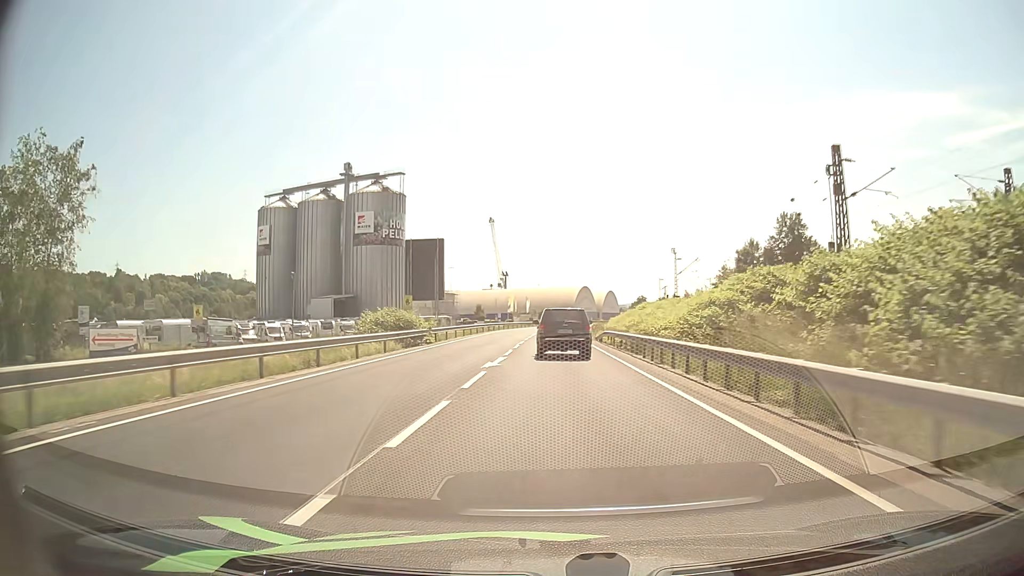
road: primary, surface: asphalt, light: Day
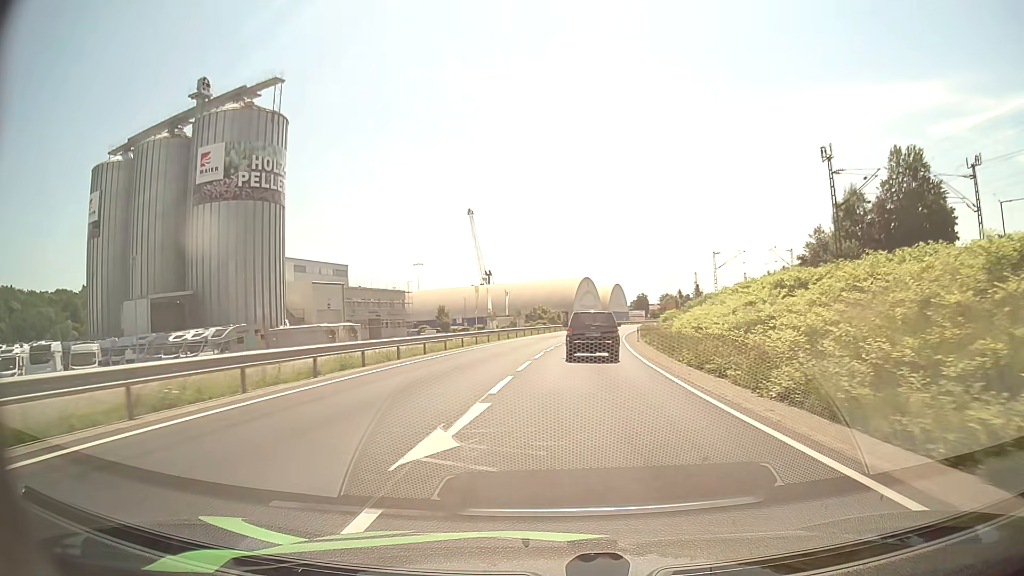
(-0.2, +54.2) m; +1°
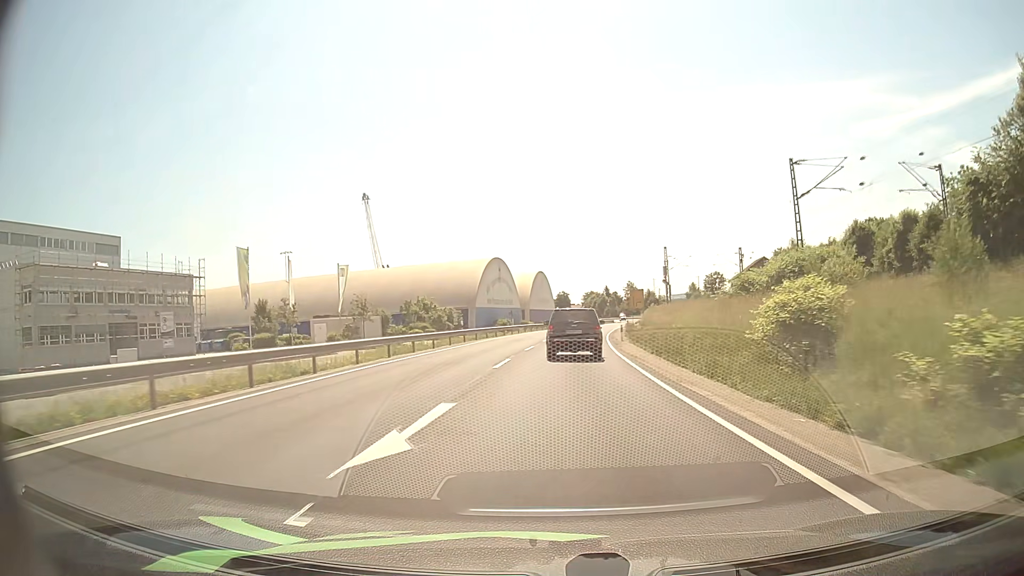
(+3.3, +54.0) m; +7°
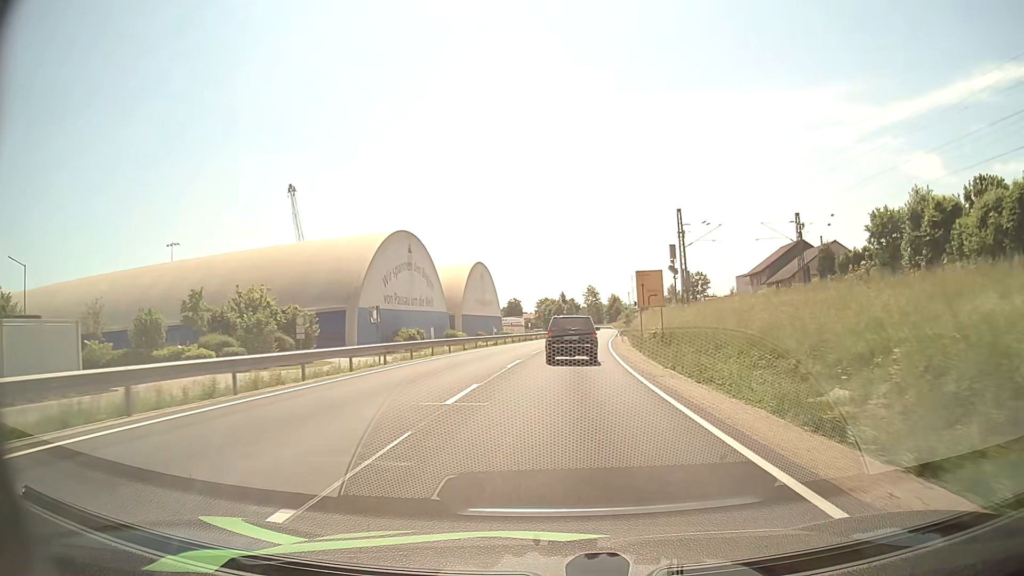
(+1.3, +40.1) m; +4°
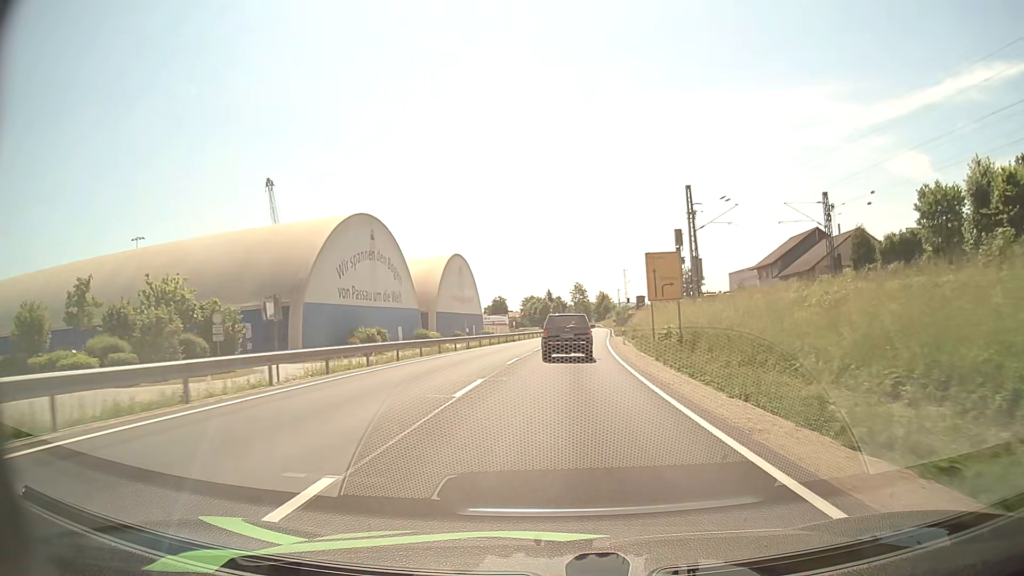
(+0.1, +9.9) m; +1°
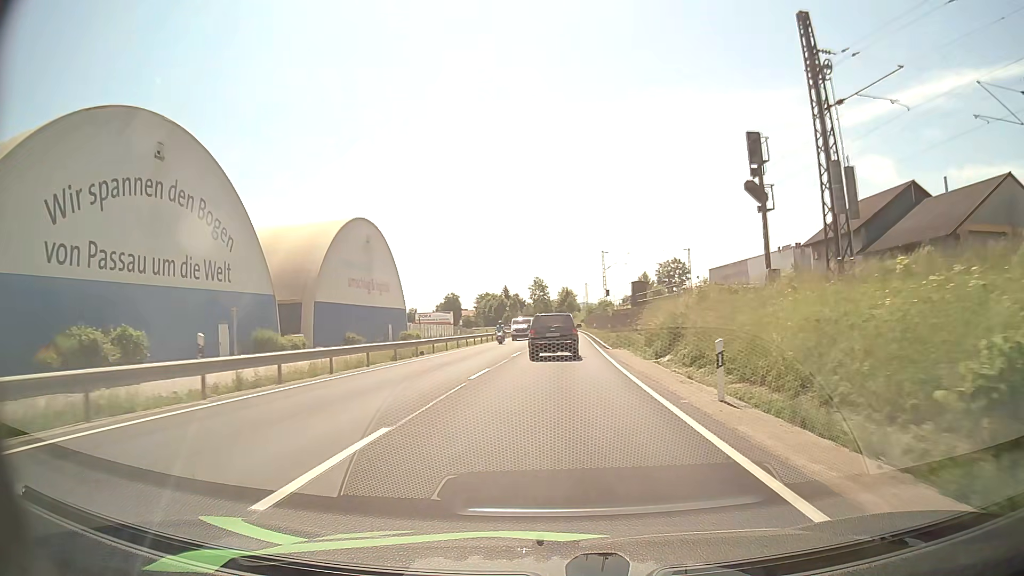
(+1.0, +30.6) m; +3°
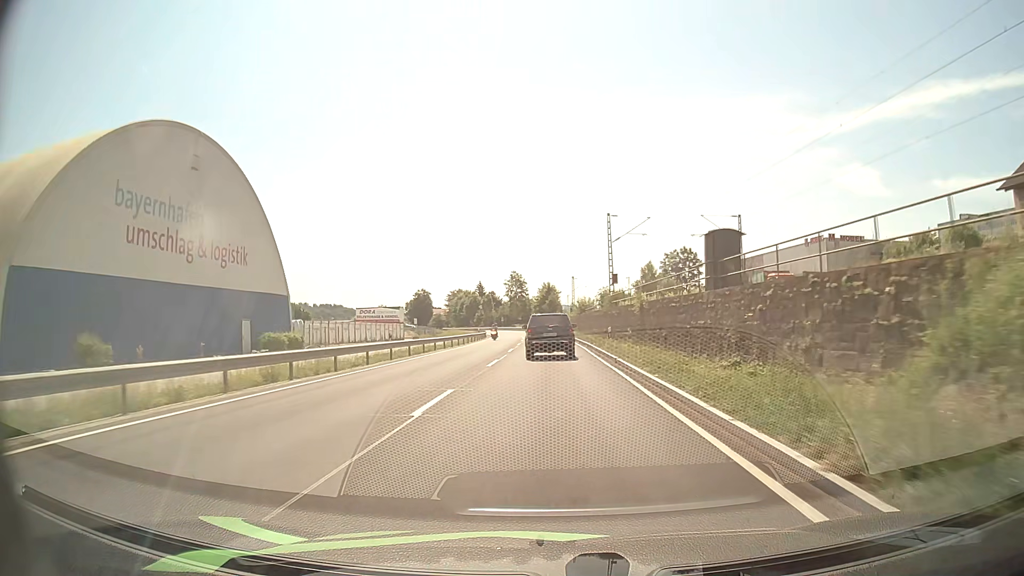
(+0.6, +30.9) m; +2°
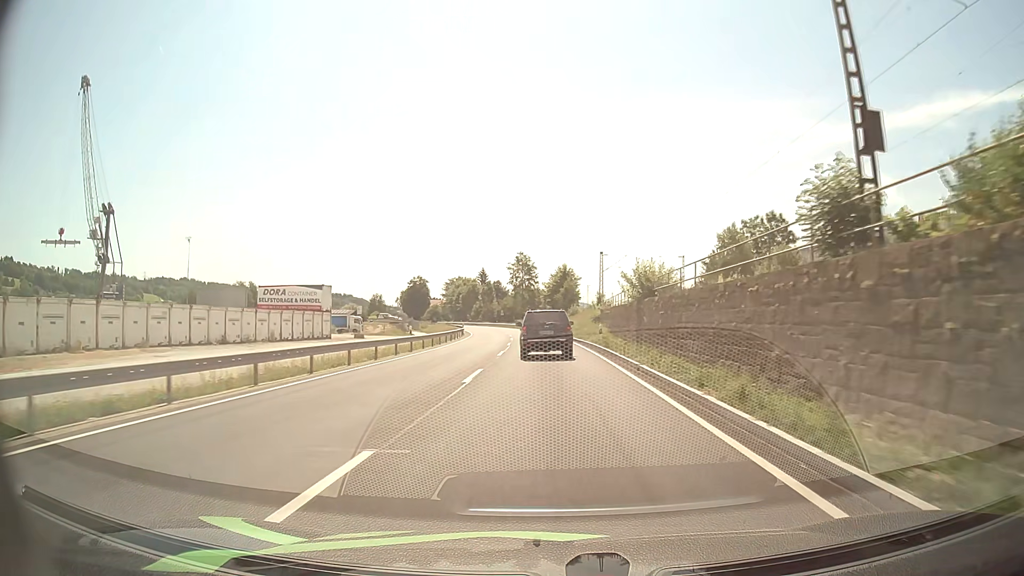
(-0.1, +43.2) m; -1°
(0, +10) (0, +20) (0, +30) (-1, +40) (-1, +50) (-2, +60) (-2, +70) (-3, +80) (-4, +90) (-6, +100) m
